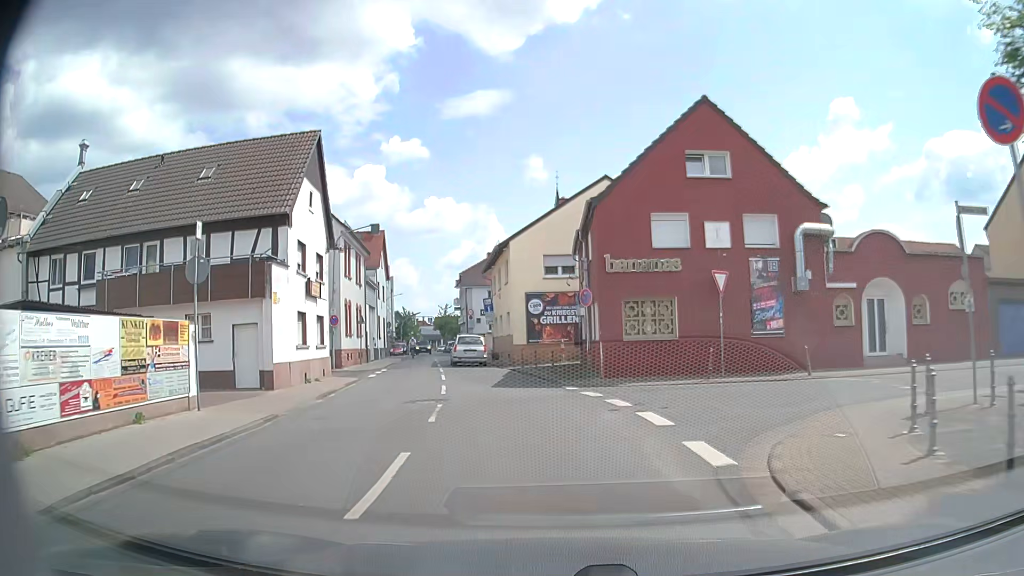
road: tertiary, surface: asphalt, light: Day
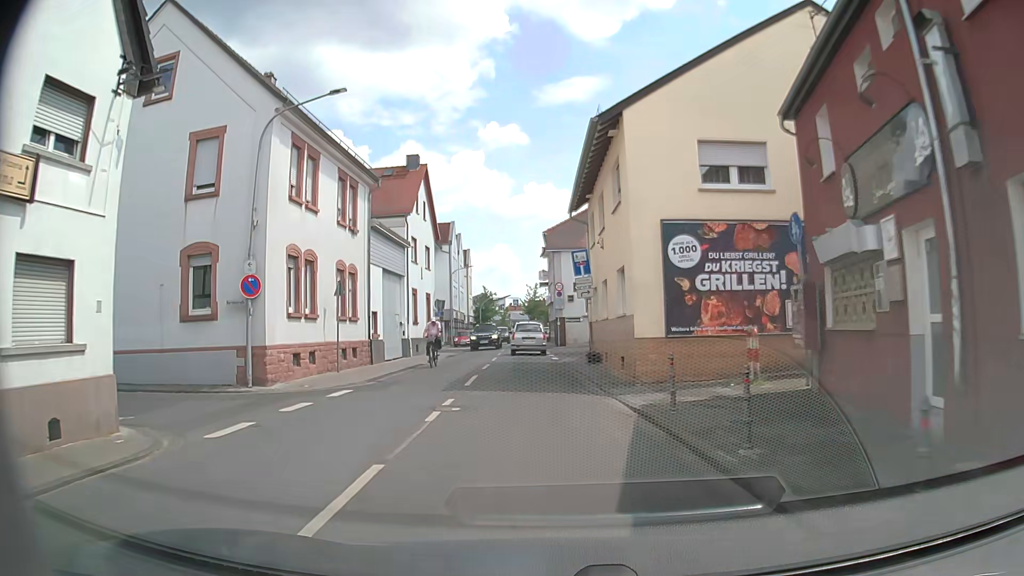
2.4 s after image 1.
(-2.0, +19.4) m; -9°
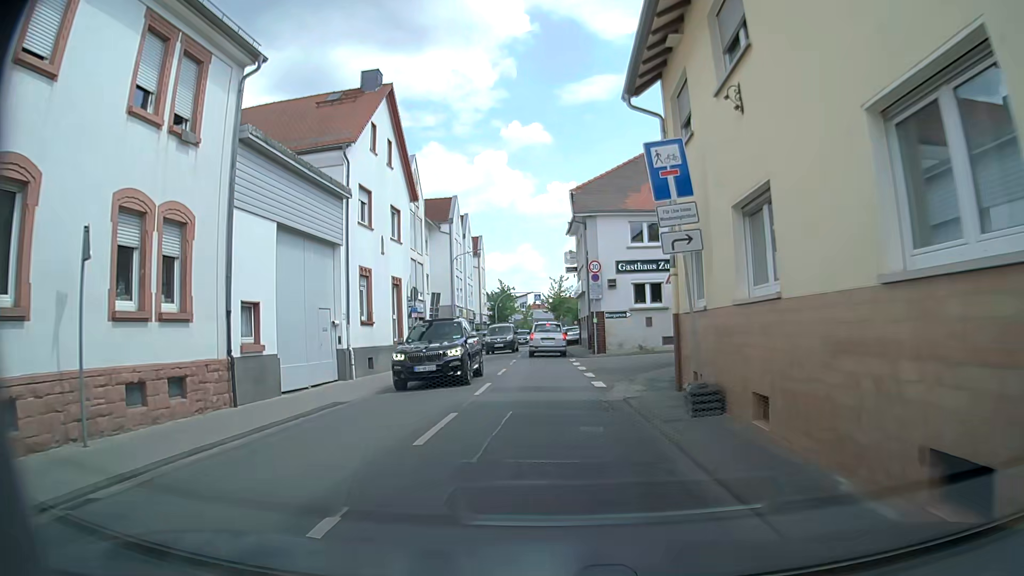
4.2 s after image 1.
(-0.4, +13.8) m; -2°
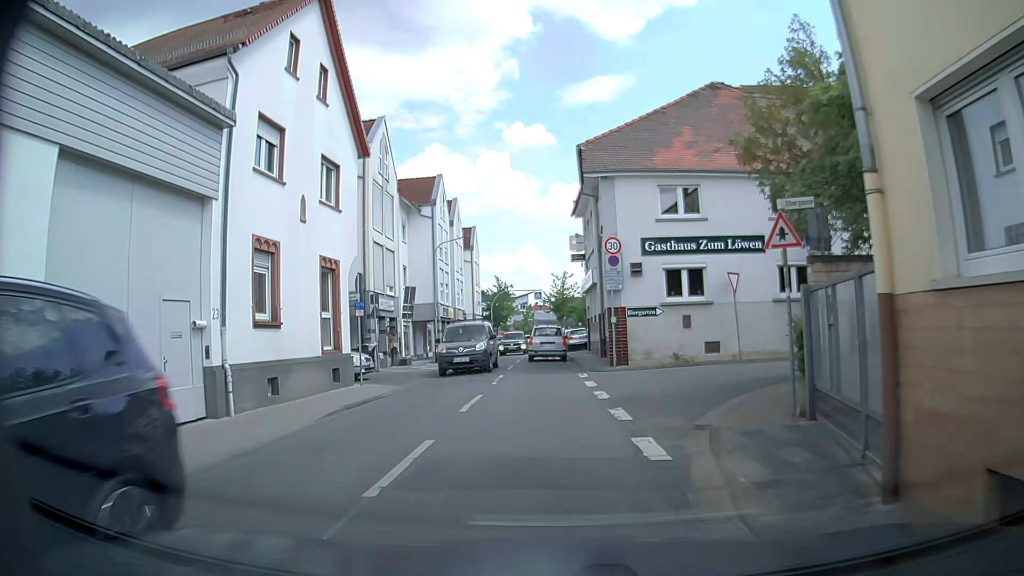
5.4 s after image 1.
(-0.1, +8.1) m; 0°
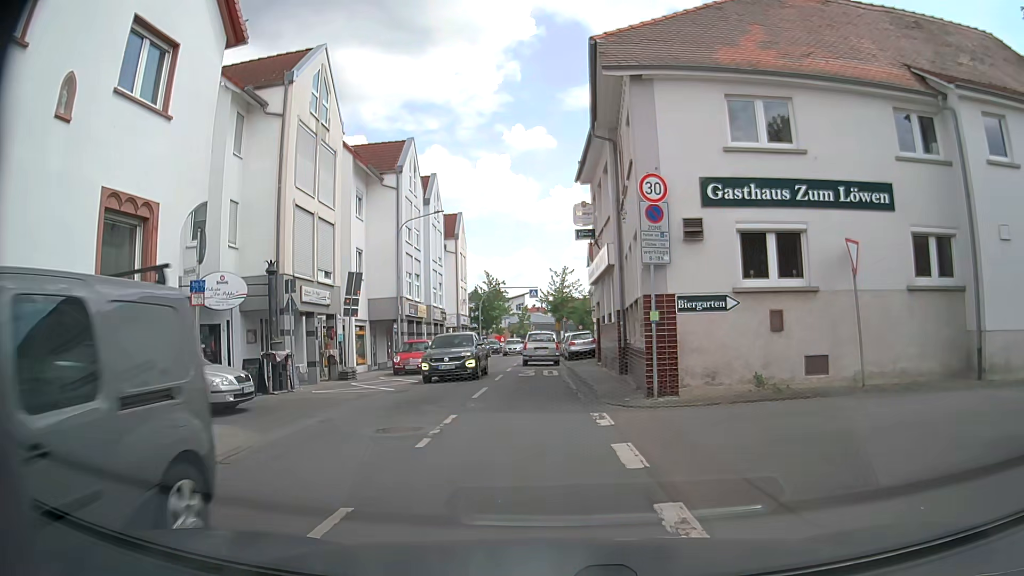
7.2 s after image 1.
(-0.1, +9.1) m; 0°
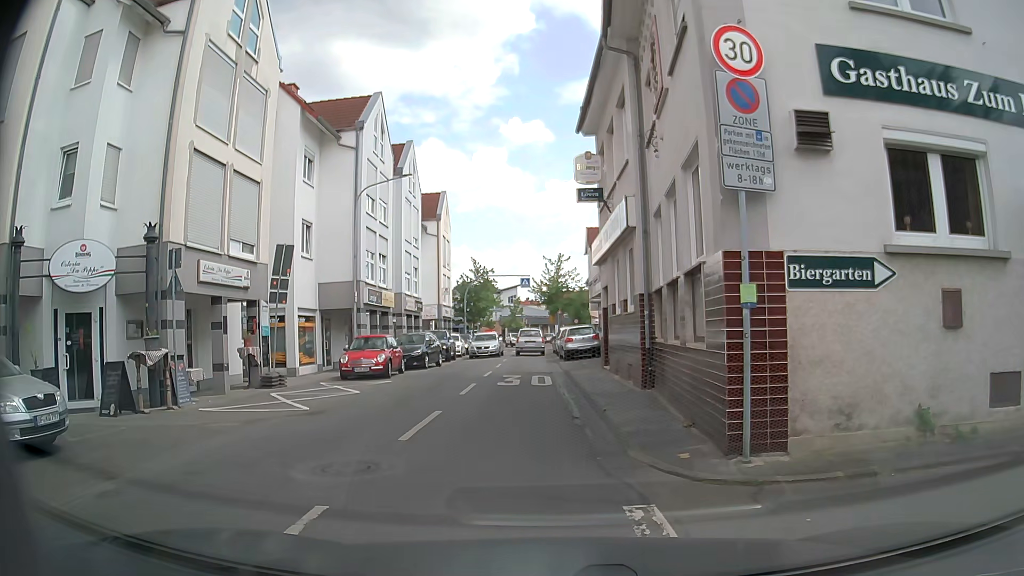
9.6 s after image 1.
(+0.1, +6.0) m; 0°
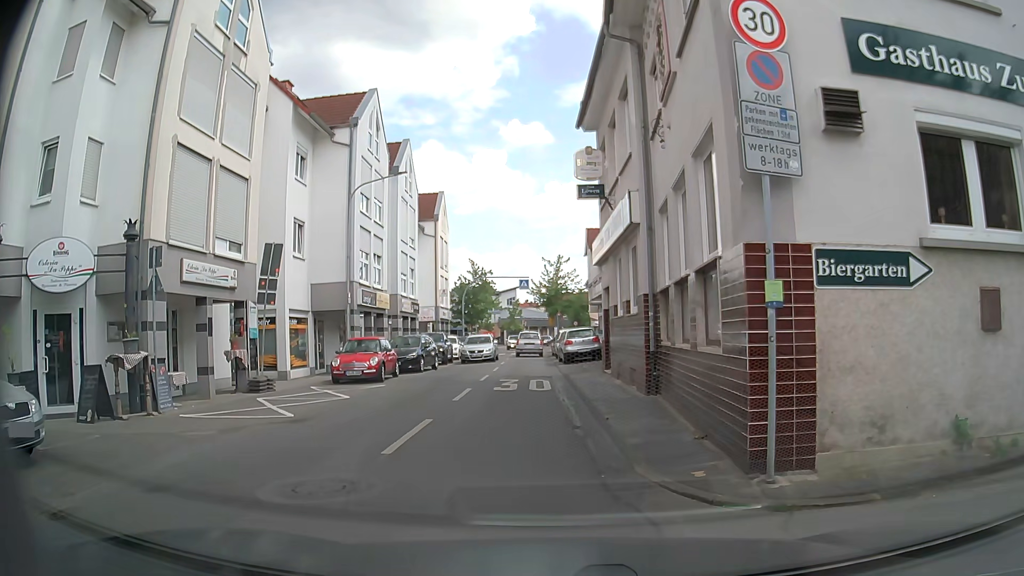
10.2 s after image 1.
(0.0, +0.7) m; 0°
